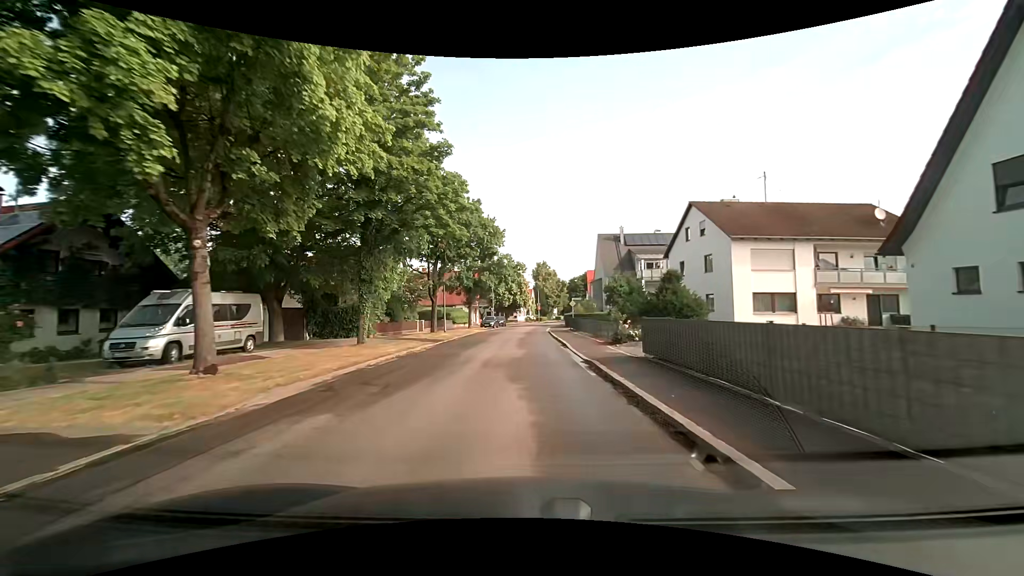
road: tertiary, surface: asphalt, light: Day
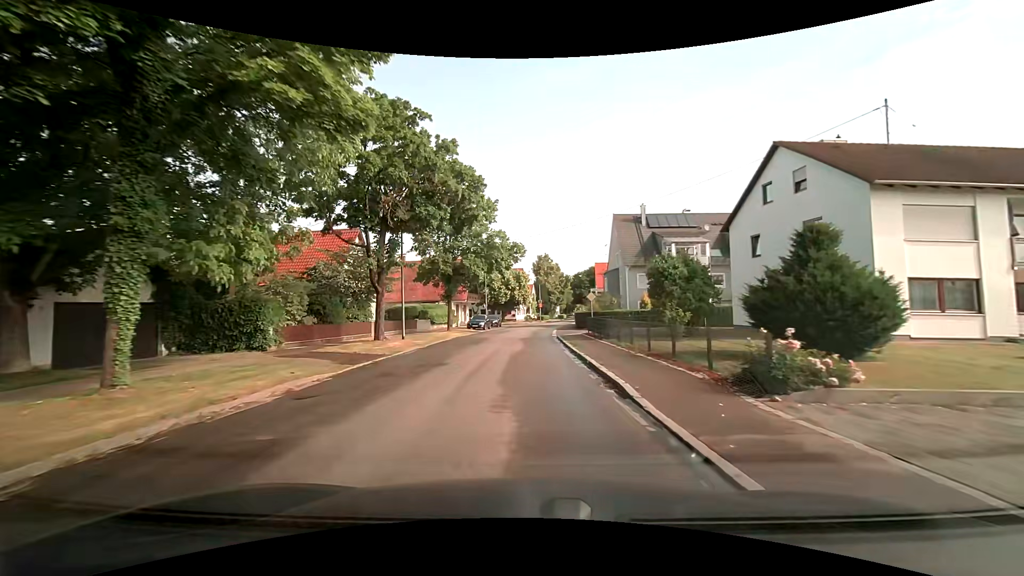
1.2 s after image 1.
(0.0, +13.0) m; 0°
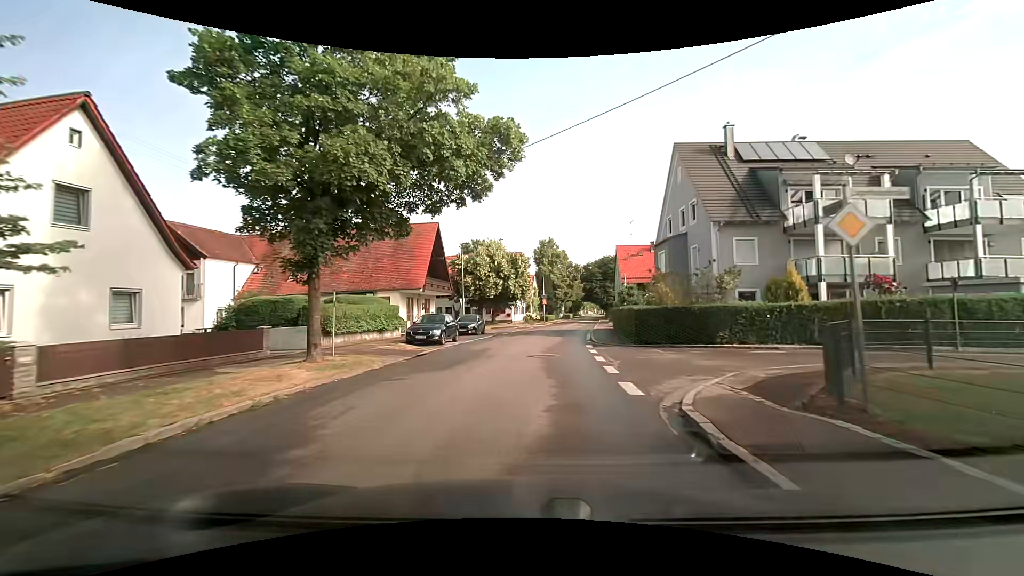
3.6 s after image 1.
(-0.1, +24.2) m; 0°
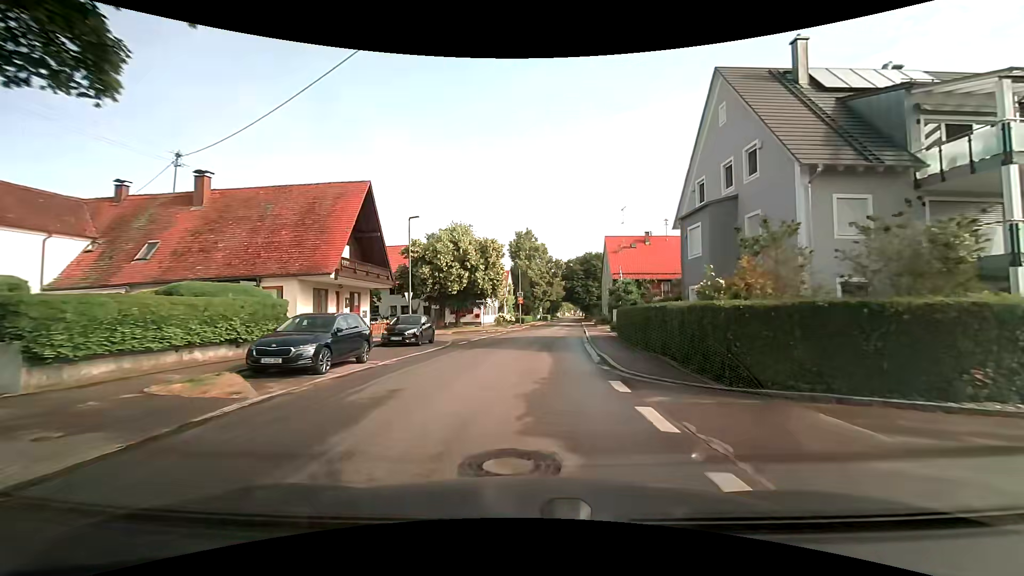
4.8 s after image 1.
(+0.1, +11.5) m; +2°
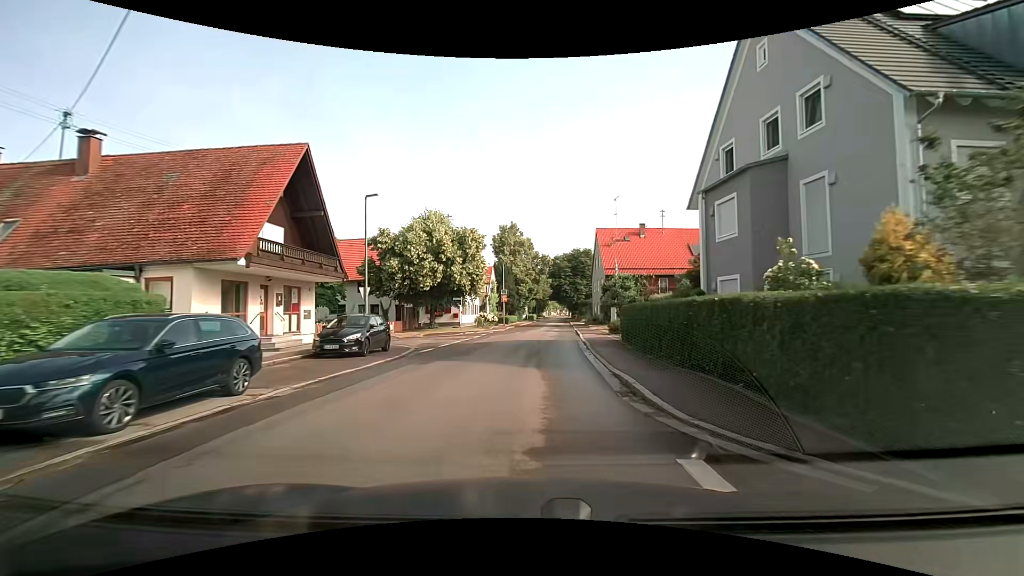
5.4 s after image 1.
(0.0, +5.6) m; +1°
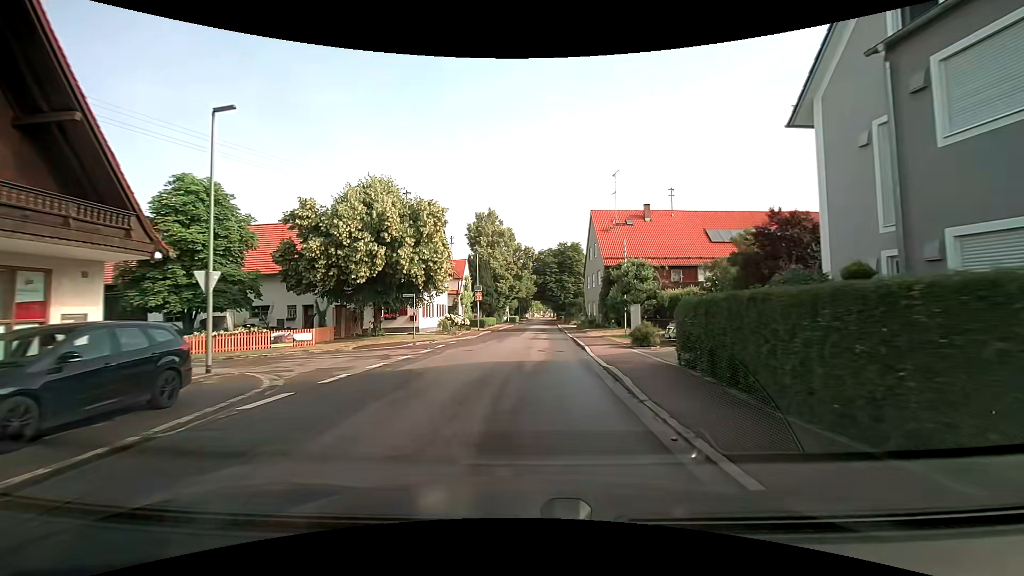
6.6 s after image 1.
(+0.2, +11.2) m; +2°
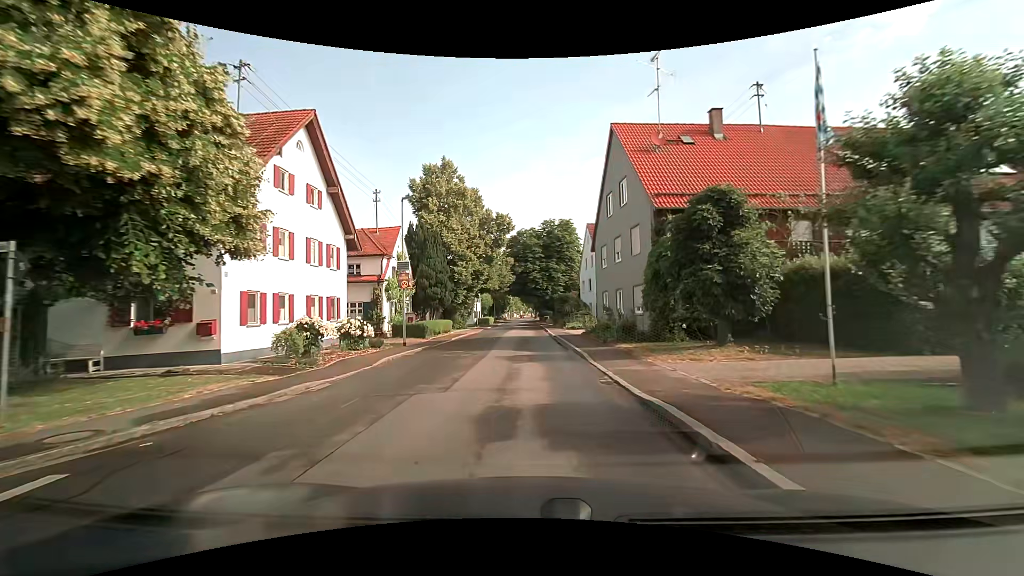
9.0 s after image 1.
(+0.5, +22.5) m; +3°
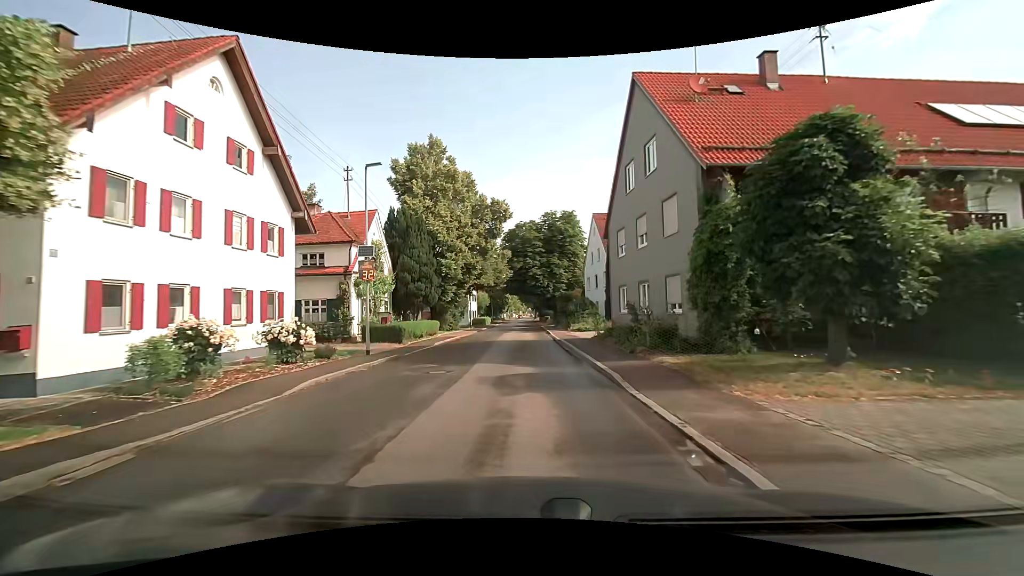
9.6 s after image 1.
(0.0, +5.8) m; 0°
(0, +10) (0, +20) (0, +30) (0, +40) (0, +50) (0, +60) (-1, +70) (-1, +80) (-1, +90) (-1, +100) m
